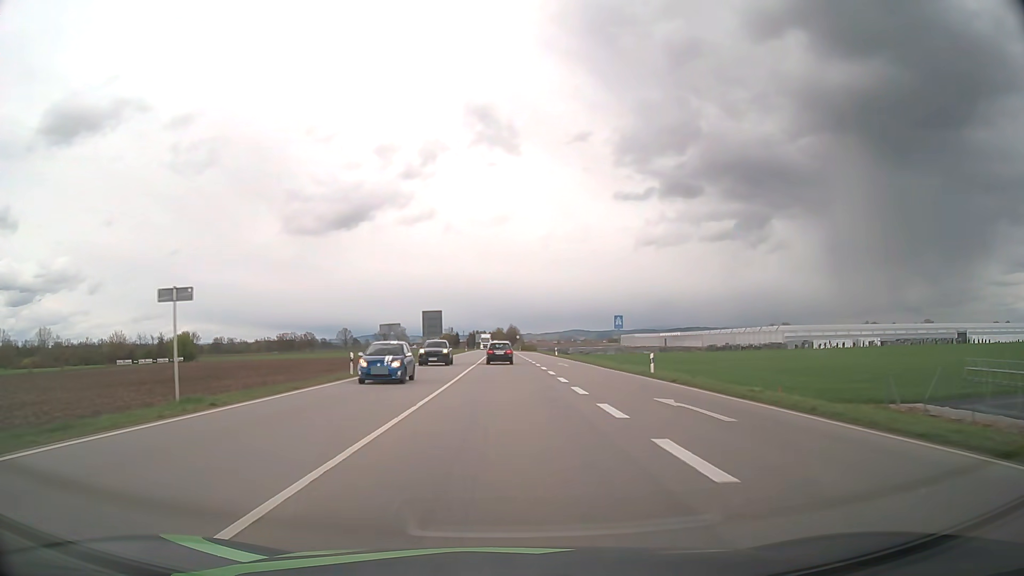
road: primary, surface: asphalt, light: Day
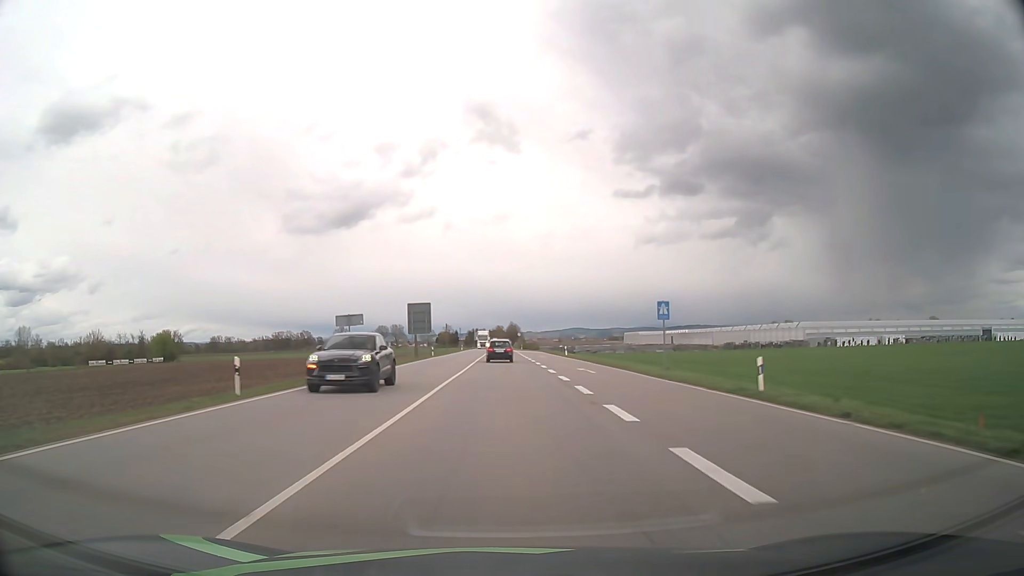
(0.0, +13.1) m; 0°
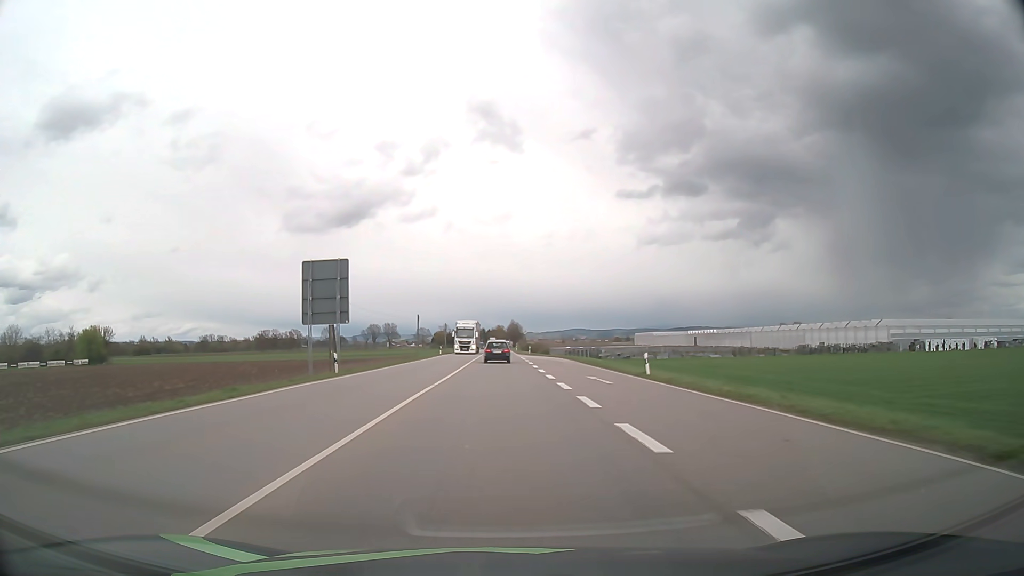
(0.0, +39.4) m; 0°
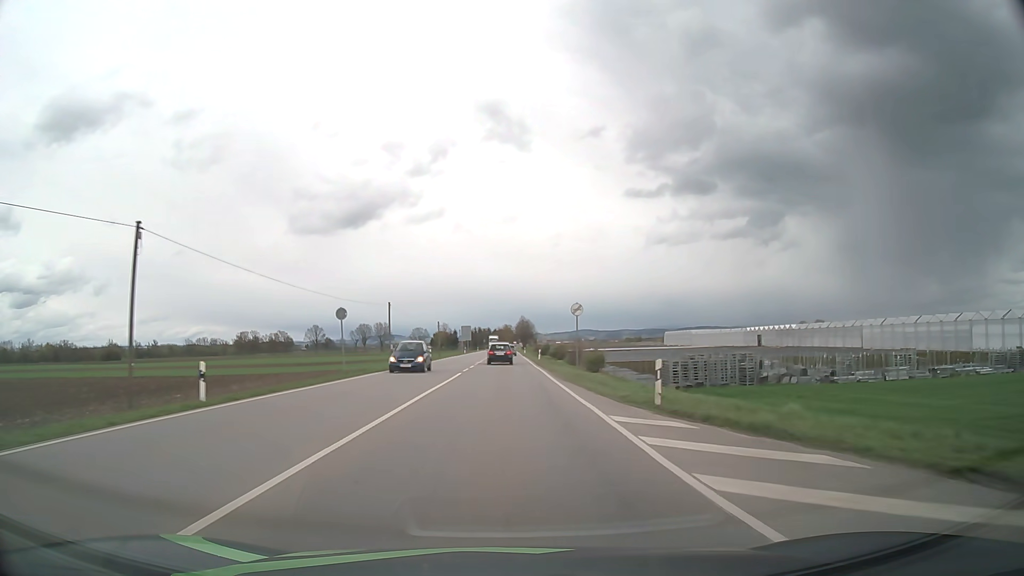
(-0.4, +65.8) m; -1°
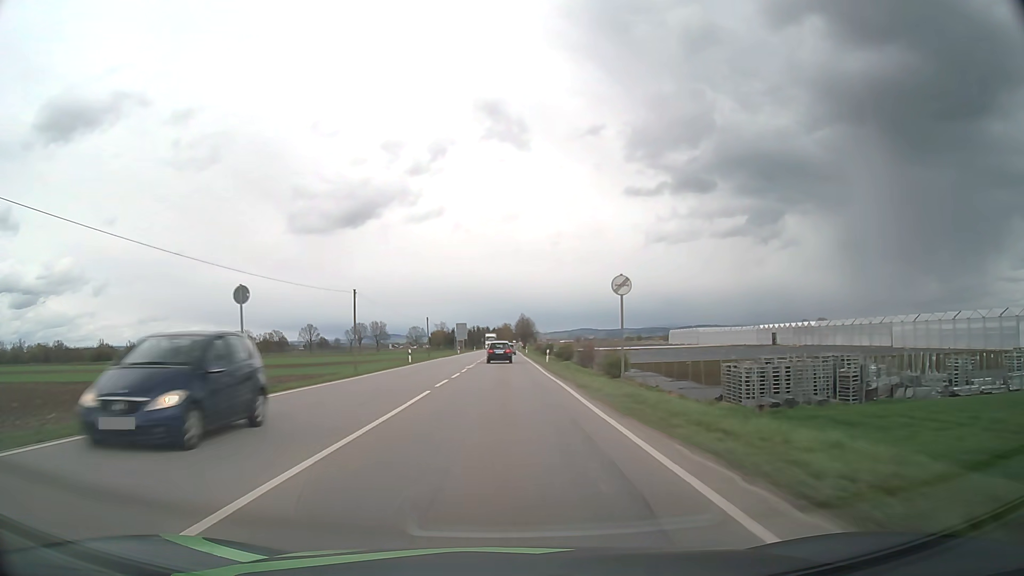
(0.0, +13.1) m; 0°
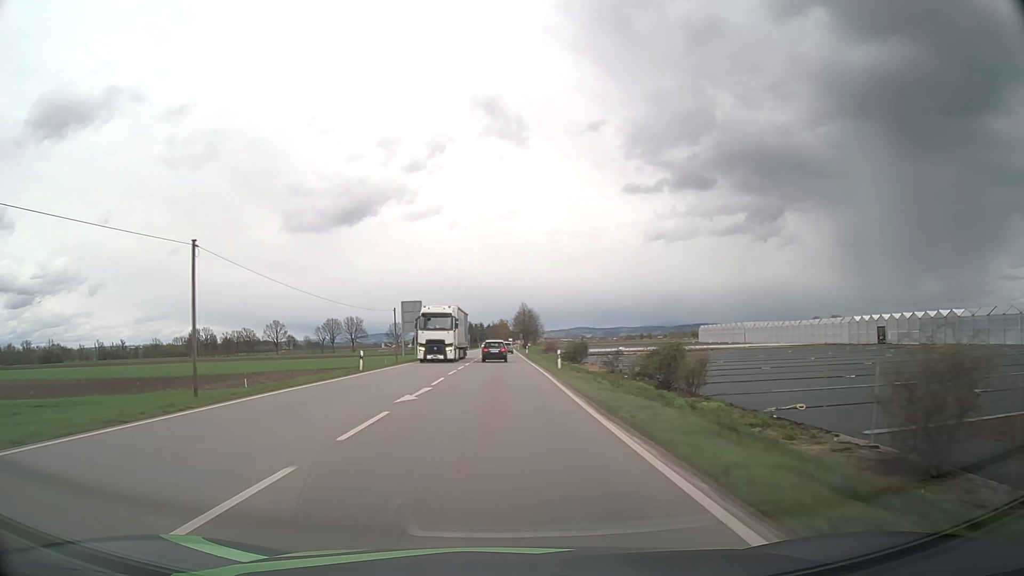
(+0.2, +65.8) m; 0°
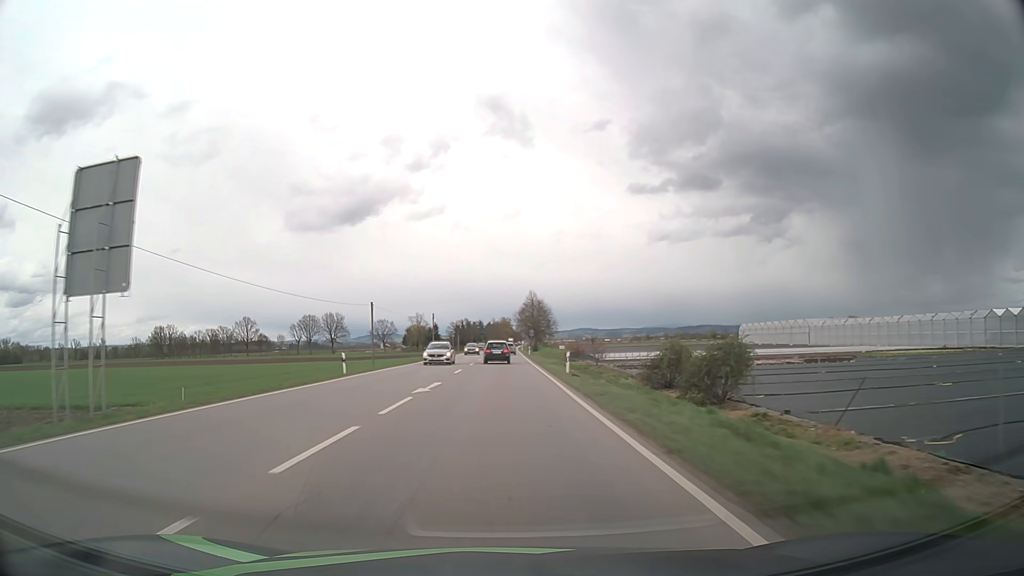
(-0.1, +52.9) m; 0°
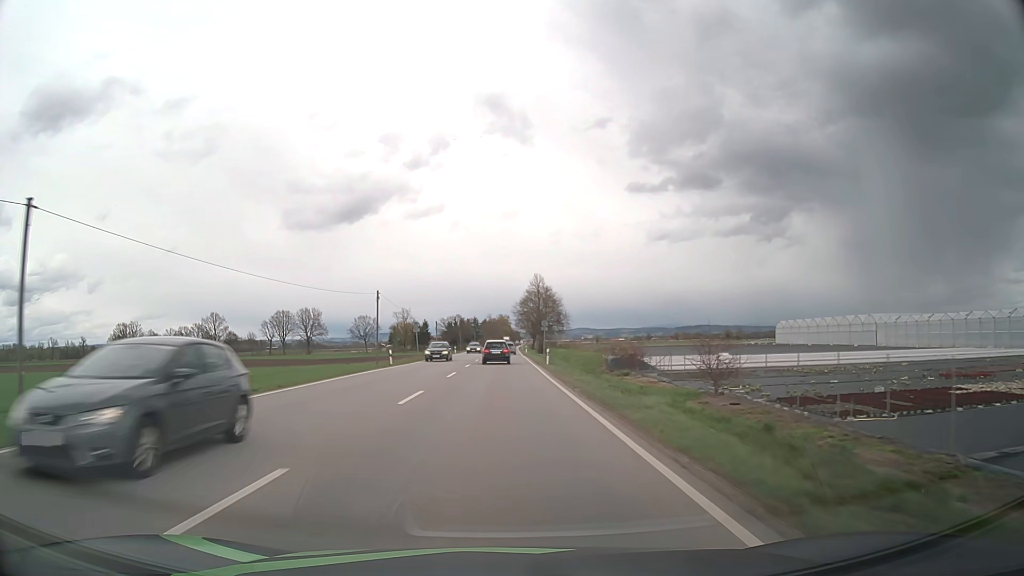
(0.0, +39.8) m; 0°
(0, +10) (0, +20) (0, +30) (0, +40) (0, +50) (0, +60) (0, +70) (0, +80) (0, +90) (0, +100) m
